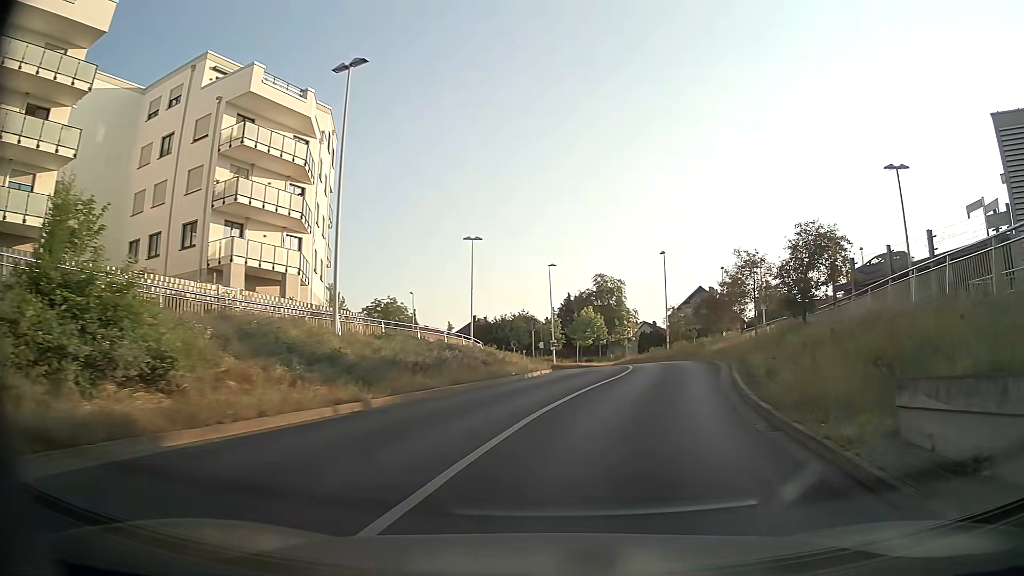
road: tertiary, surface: asphalt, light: Day
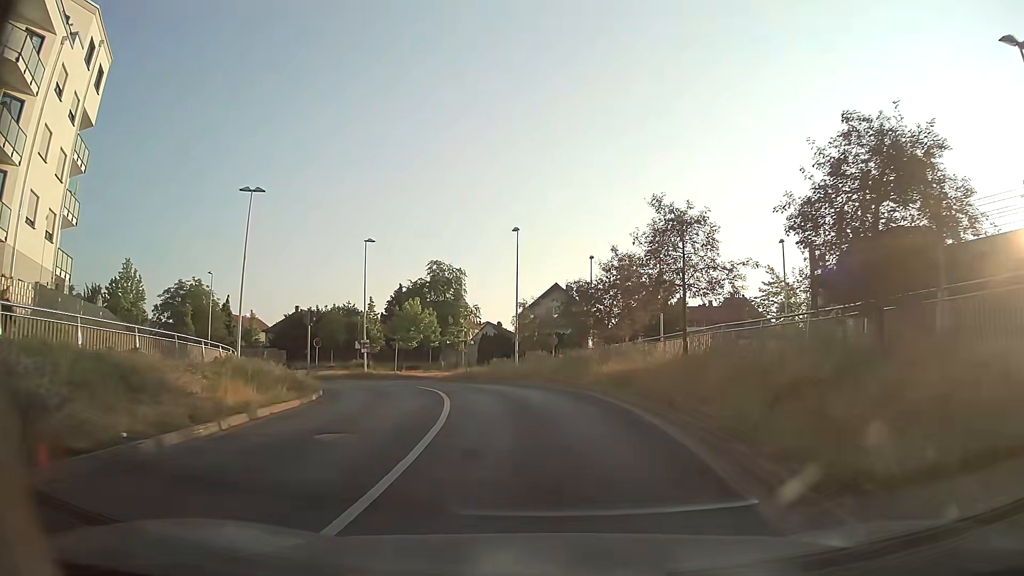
(+2.2, +15.3) m; +13°
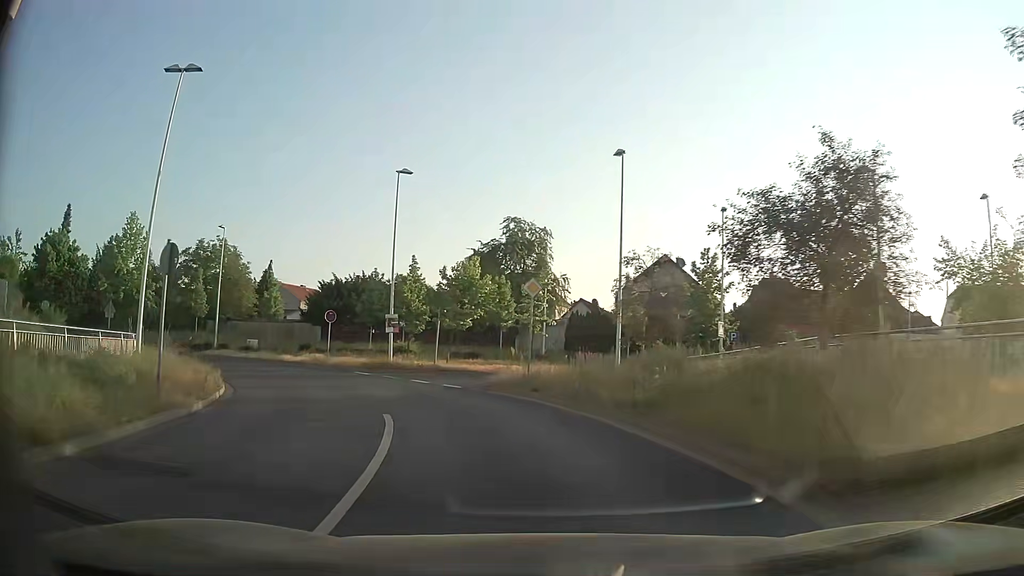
(-0.6, +15.5) m; -8°
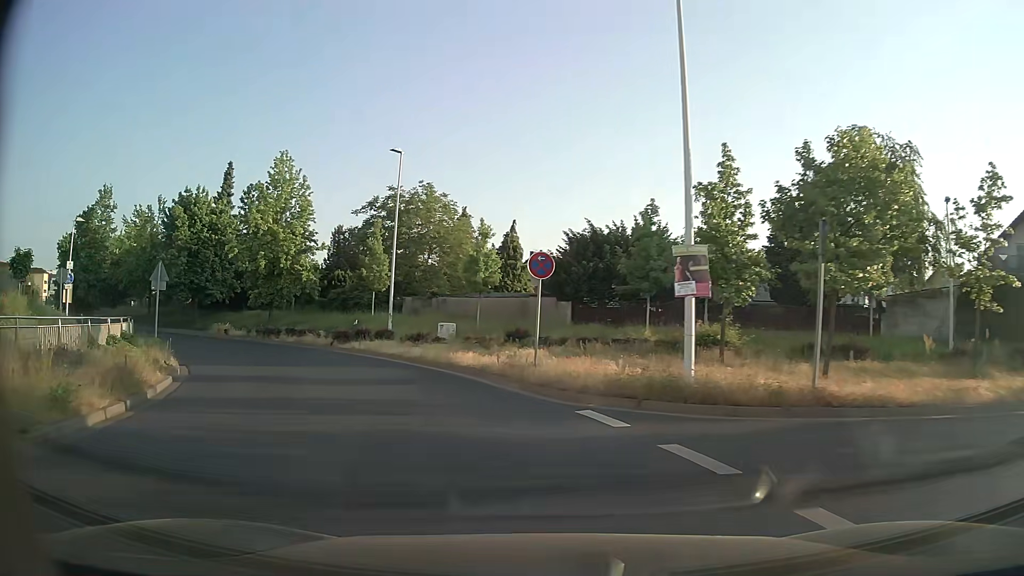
(-3.9, +20.0) m; -24°
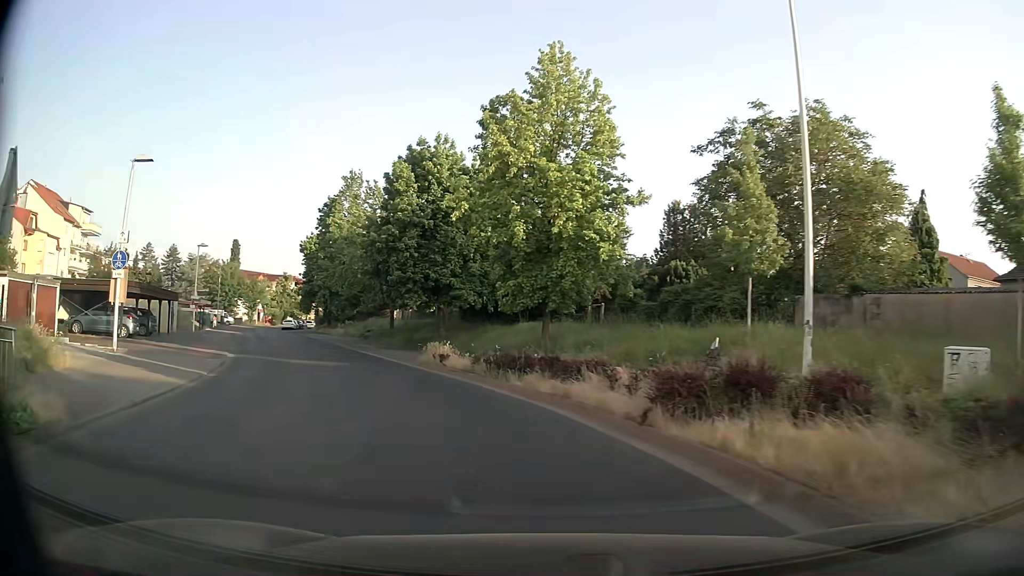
(-5.2, +19.8) m; -29°
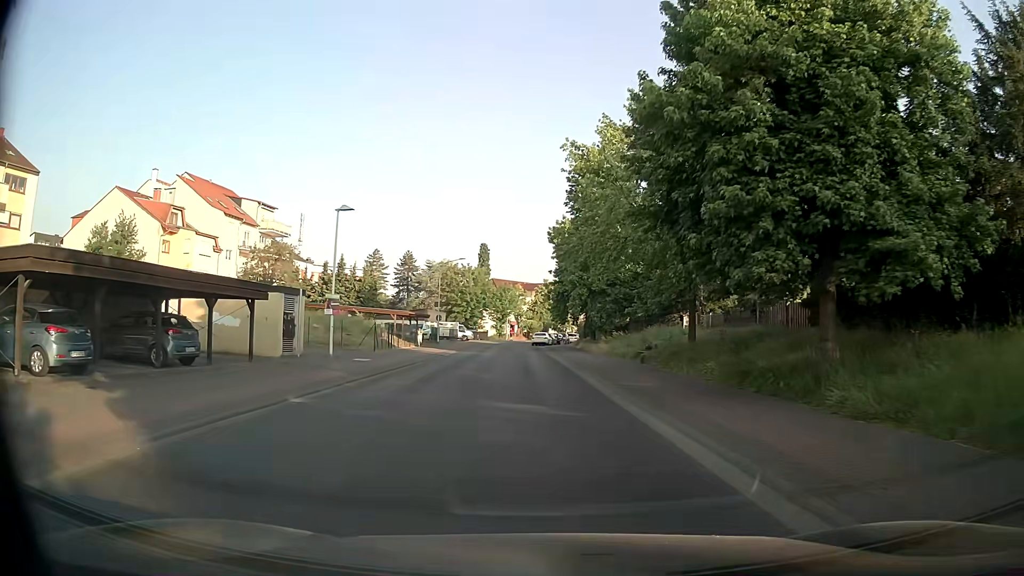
(-4.9, +20.3) m; -23°
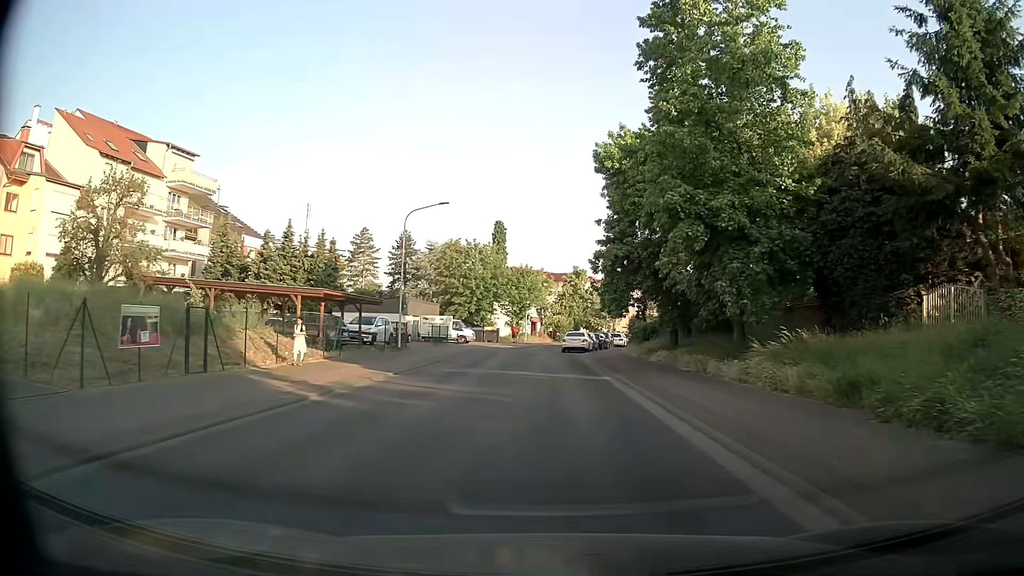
(-1.2, +27.1) m; -2°
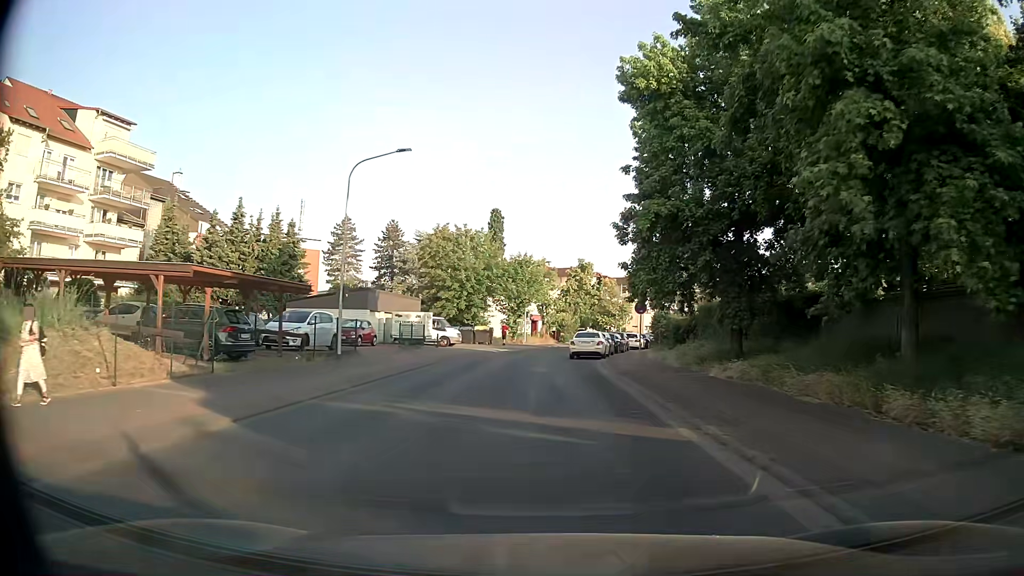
(0.0, +11.1) m; 0°
(0, +10) (-1, +20) (-1, +30) (0, +40) (+1, +50) (+4, +59) (+7, +69) (+10, +78) (+14, +88) (+19, +96) m
